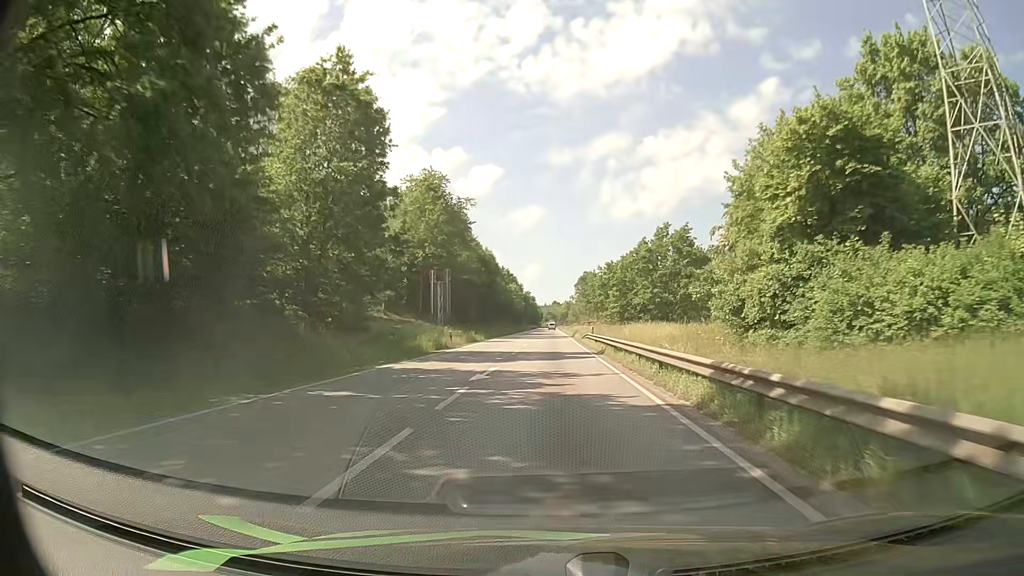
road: primary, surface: asphalt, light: Day
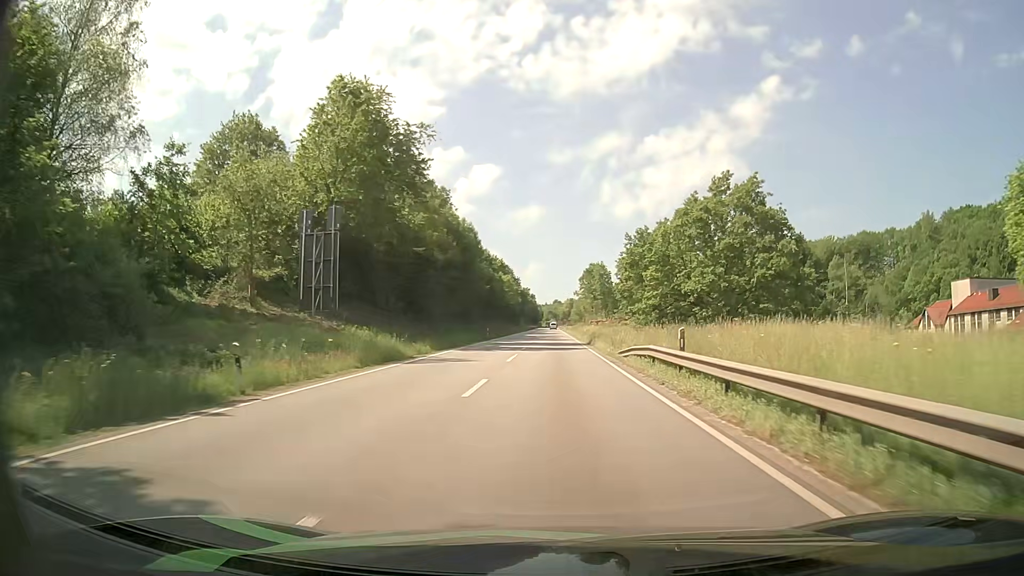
(0.0, +30.1) m; 0°
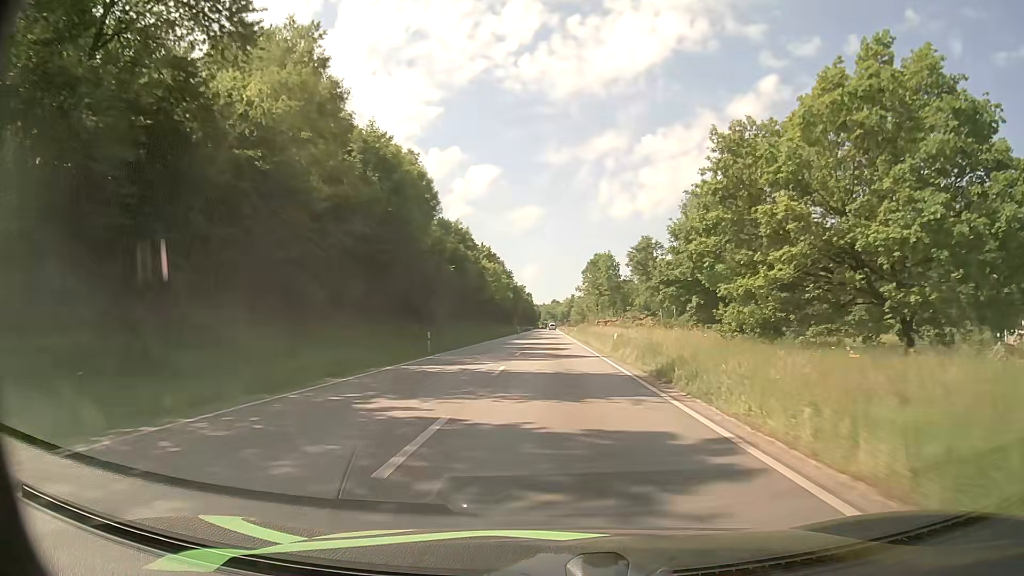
(-0.2, +30.7) m; 0°
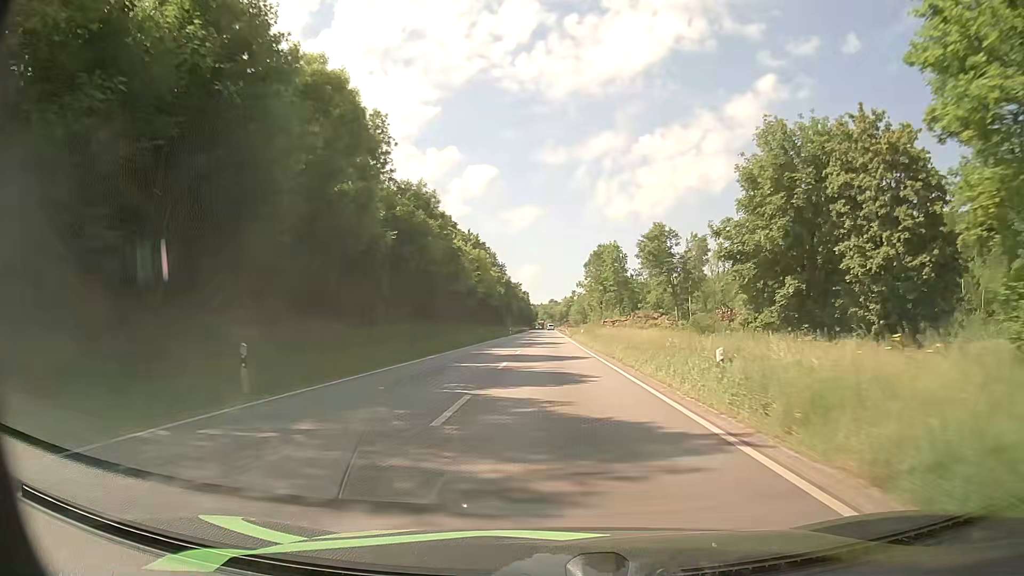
(0.0, +20.8) m; 0°
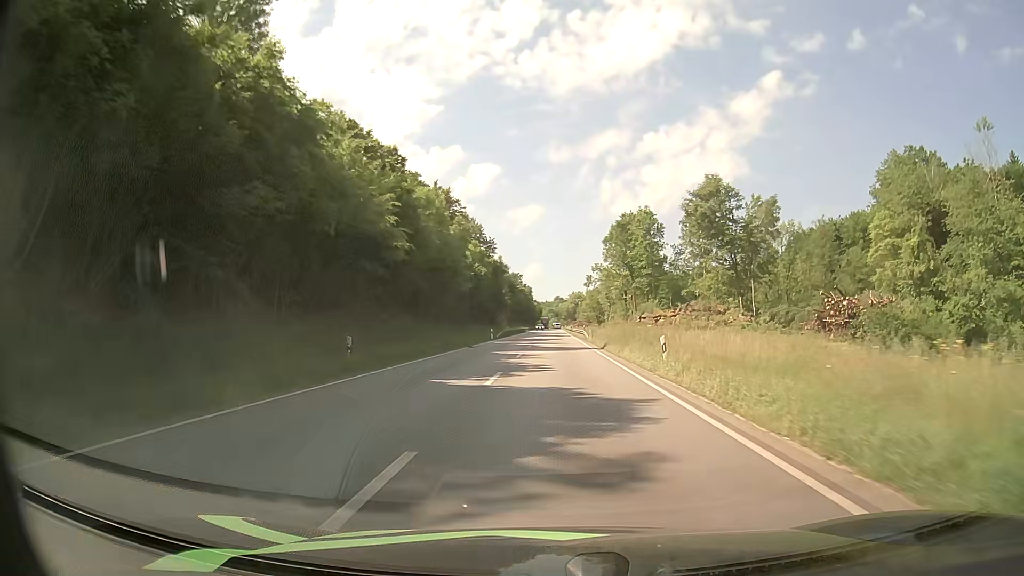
(0.0, +42.3) m; 0°
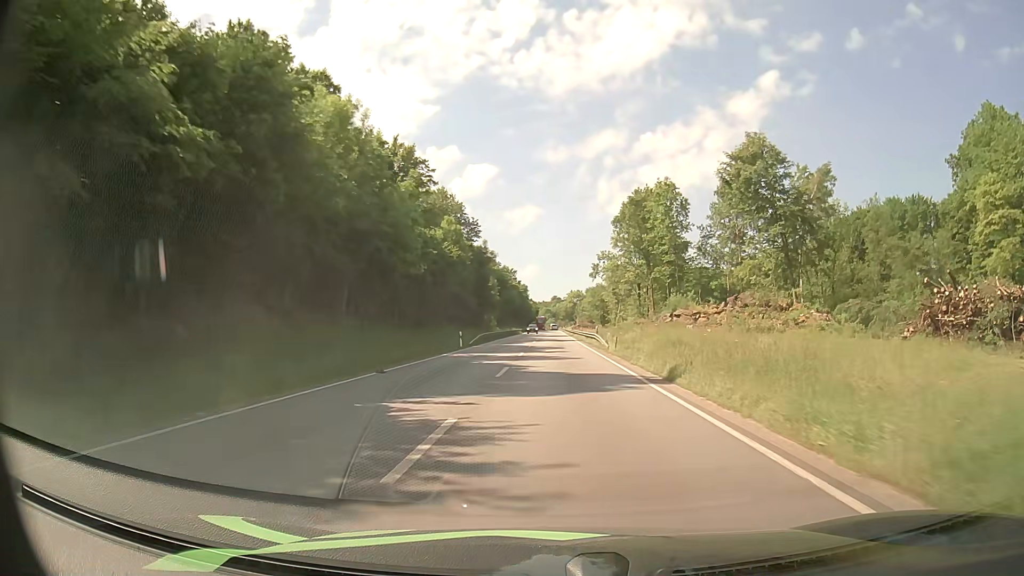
(0.0, +21.5) m; 0°
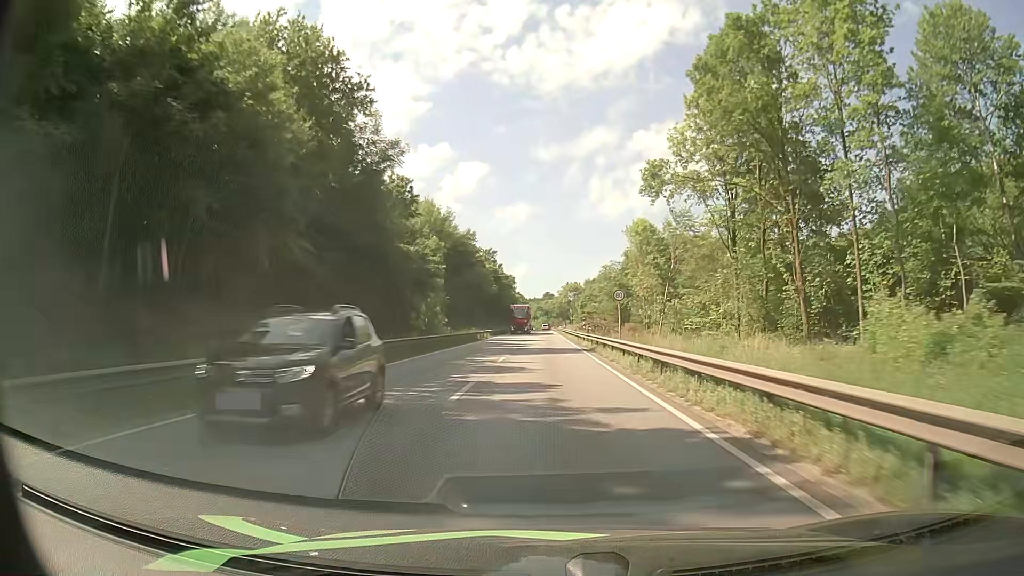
(+0.4, +54.2) m; +1°
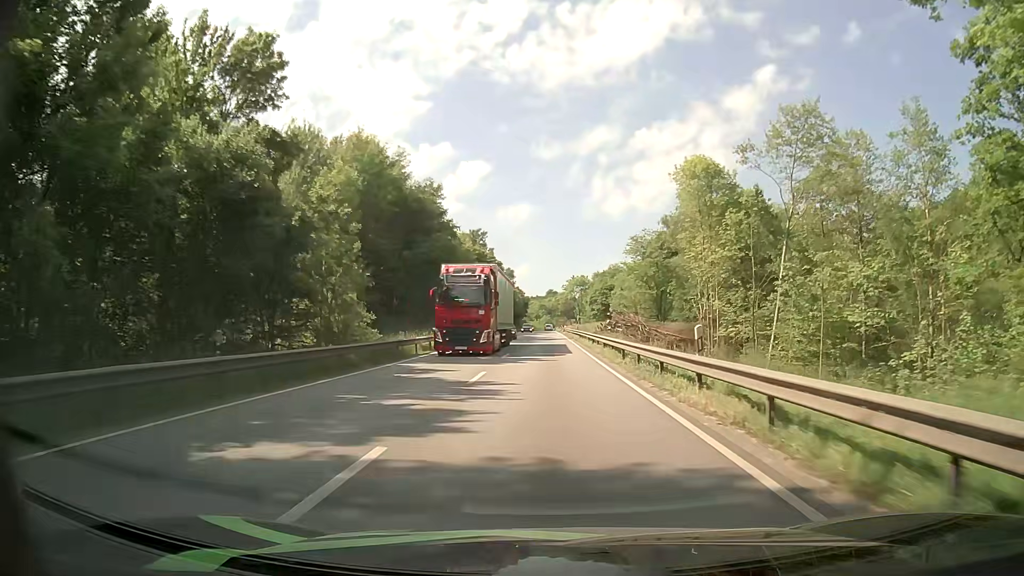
(0.0, +32.7) m; 0°
